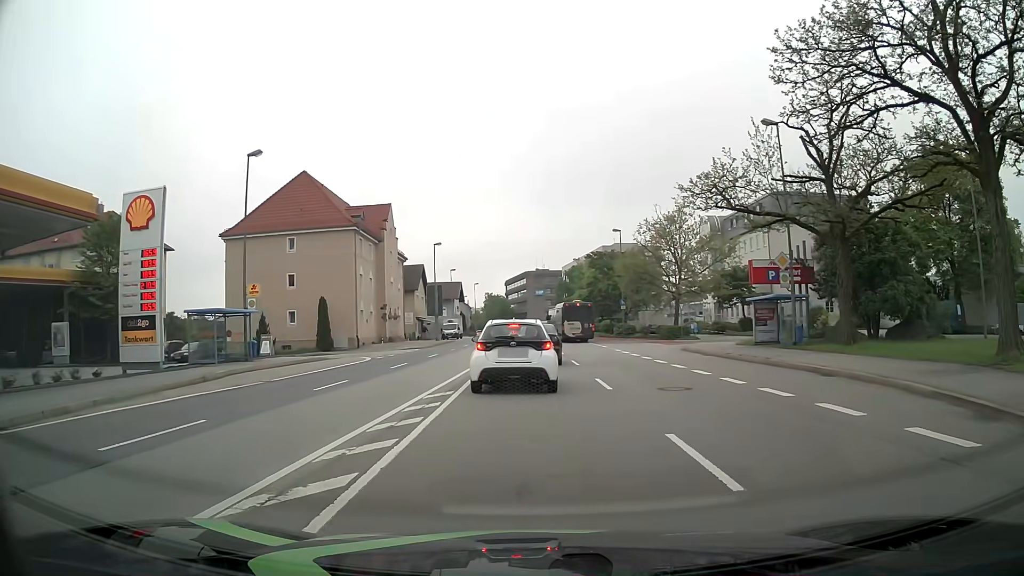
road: primary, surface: asphalt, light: Day
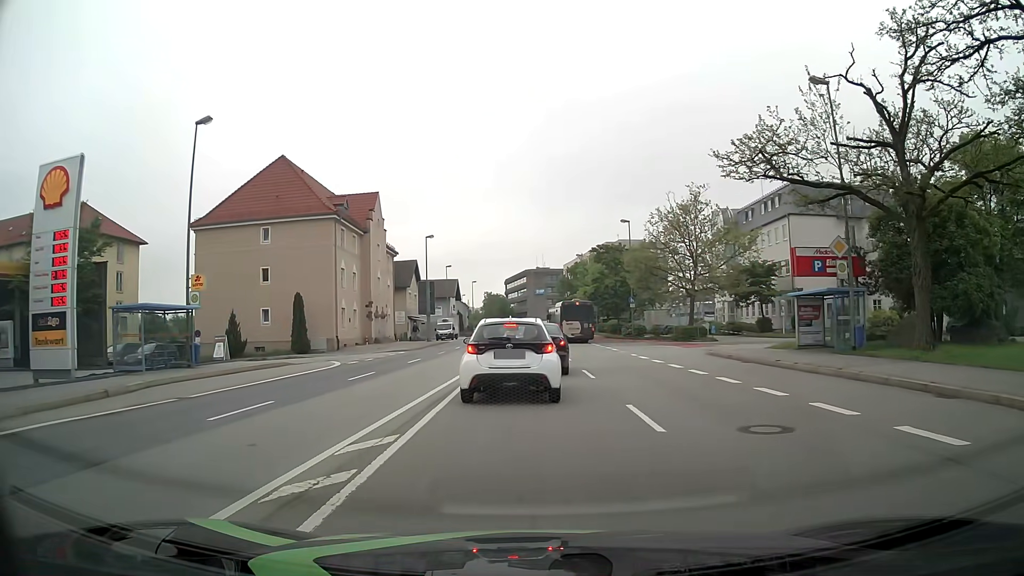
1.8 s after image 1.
(0.0, +5.7) m; 0°
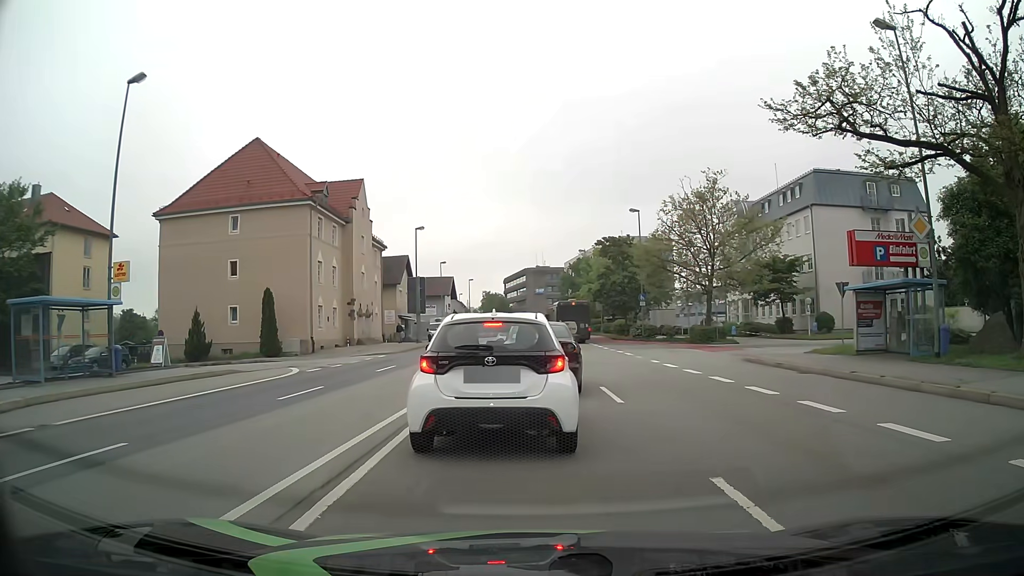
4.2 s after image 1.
(0.0, +5.5) m; +1°
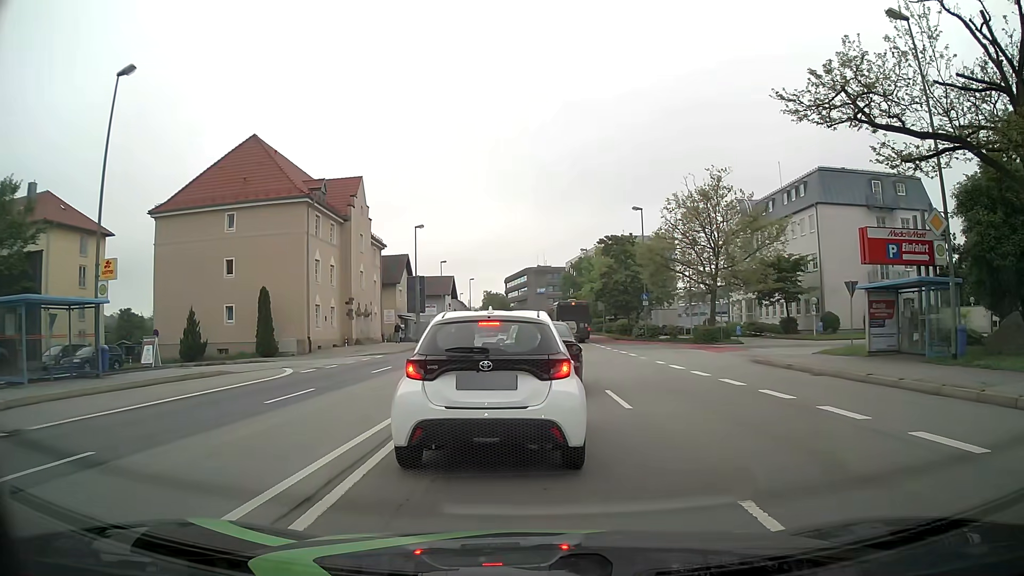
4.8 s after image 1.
(0.0, +0.8) m; +1°
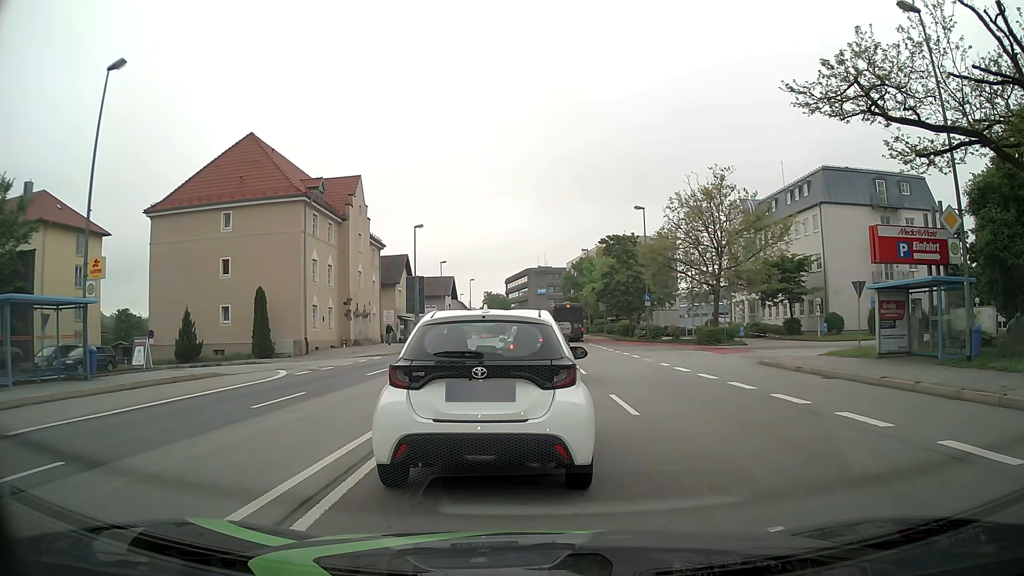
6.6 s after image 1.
(0.0, +0.7) m; 0°
